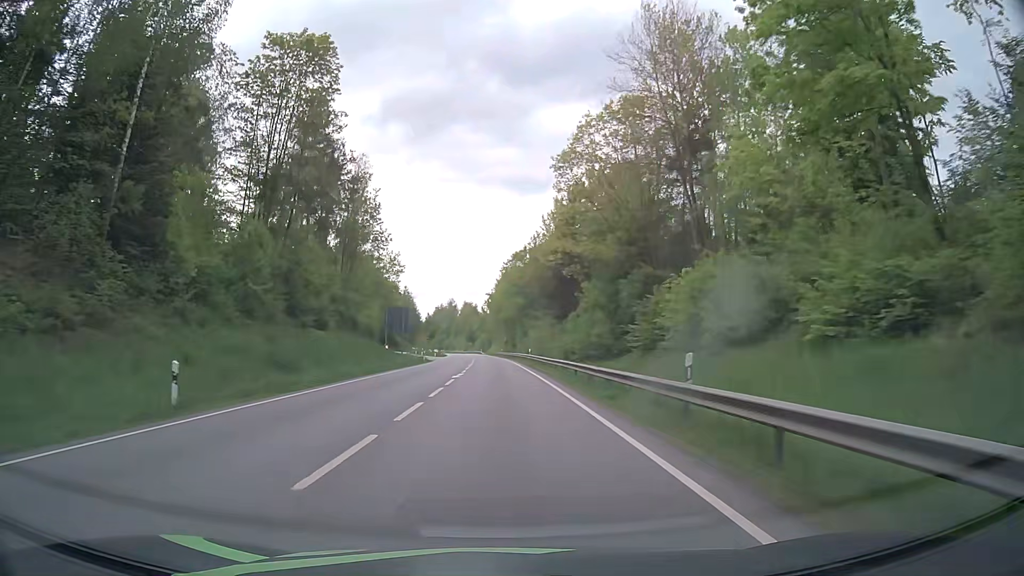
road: primary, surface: asphalt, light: Day
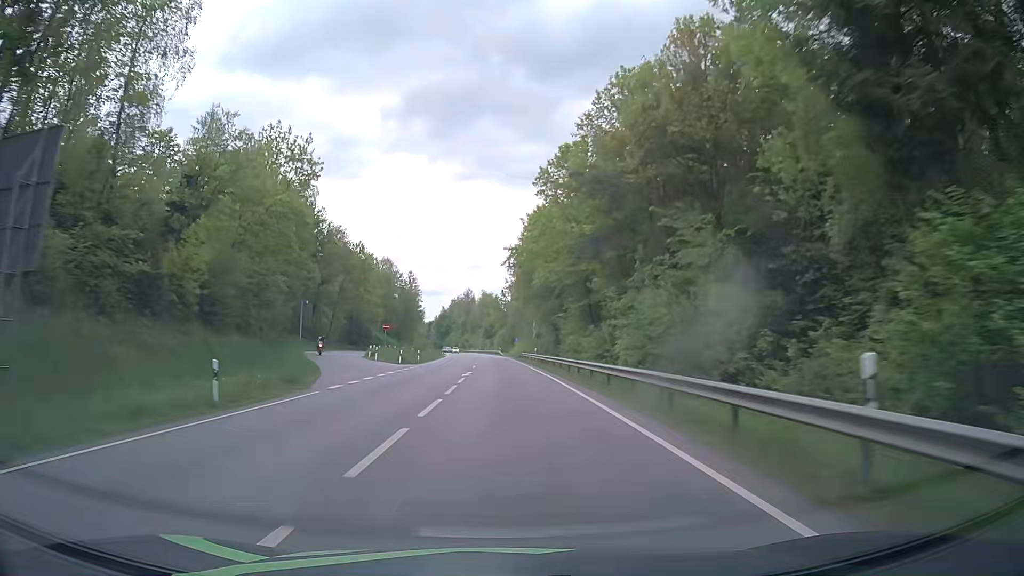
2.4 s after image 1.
(-1.2, +53.8) m; -2°
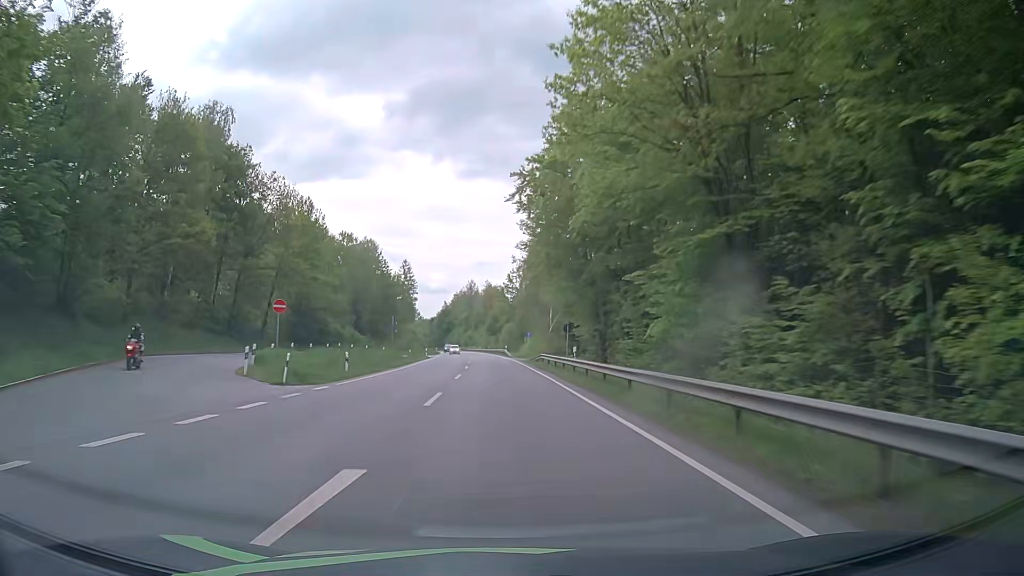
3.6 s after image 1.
(-0.3, +28.5) m; -1°
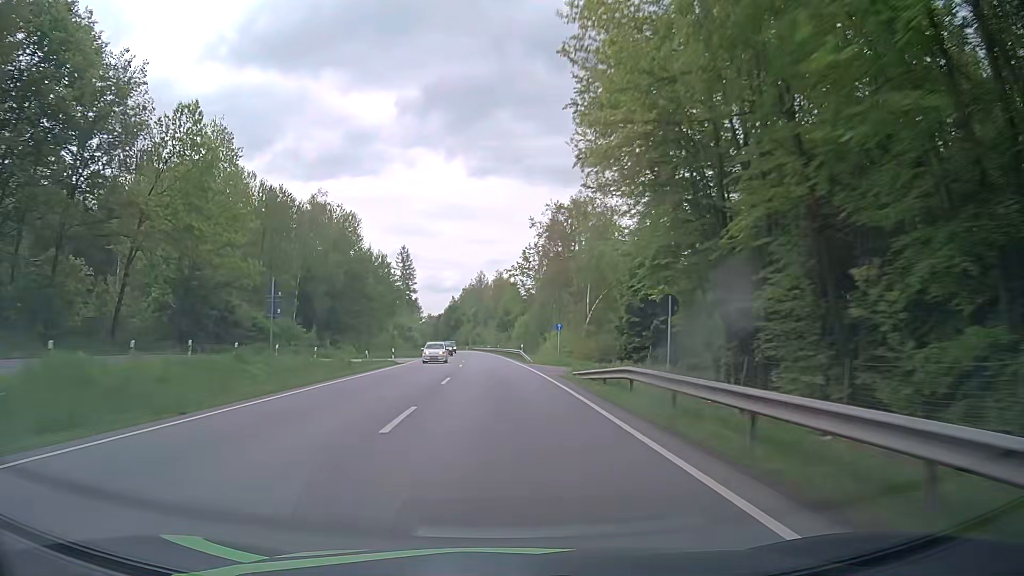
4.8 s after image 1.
(-0.1, +29.1) m; -1°
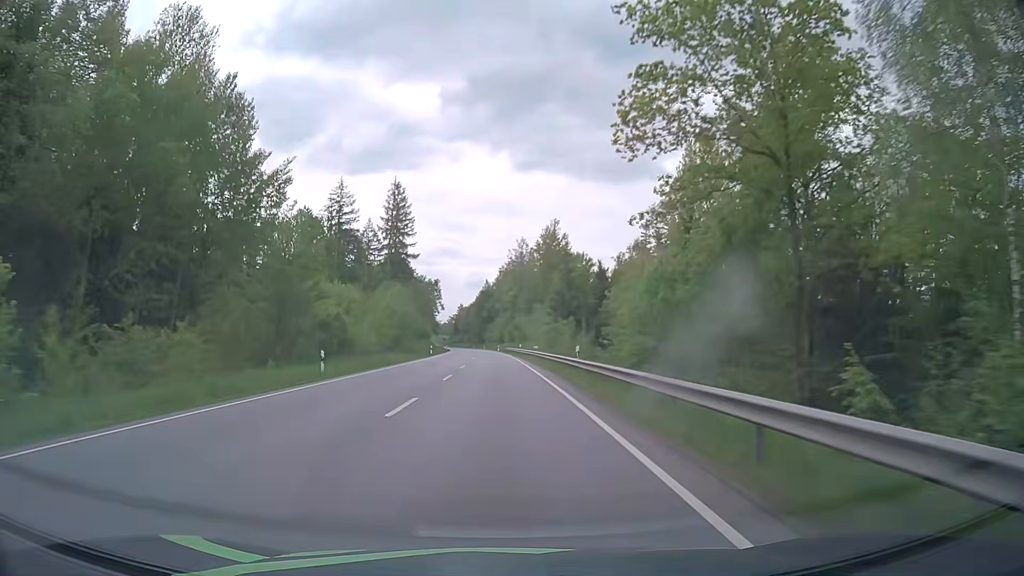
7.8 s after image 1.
(-1.8, +74.4) m; -3°
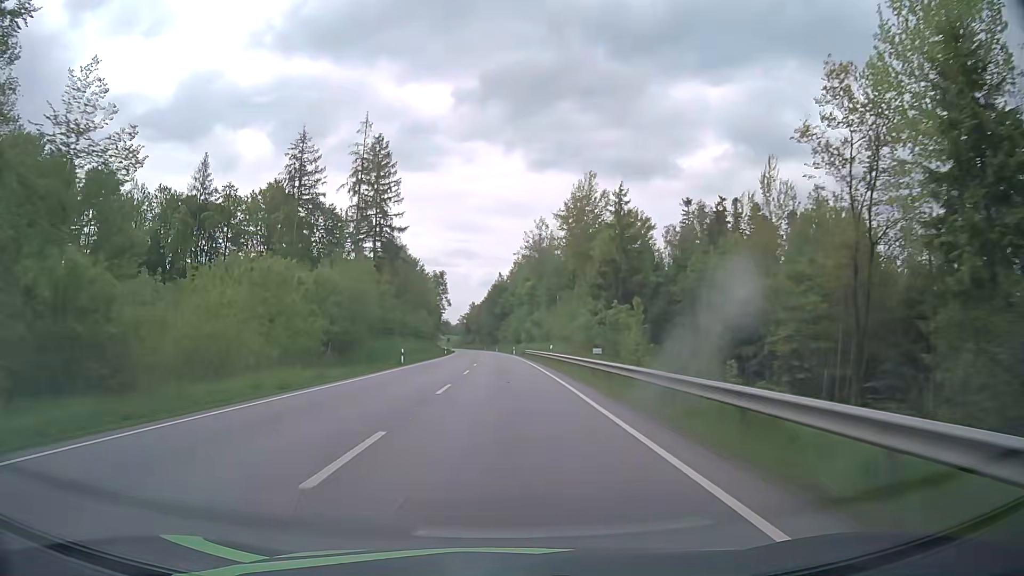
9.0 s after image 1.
(-0.2, +30.2) m; -1°
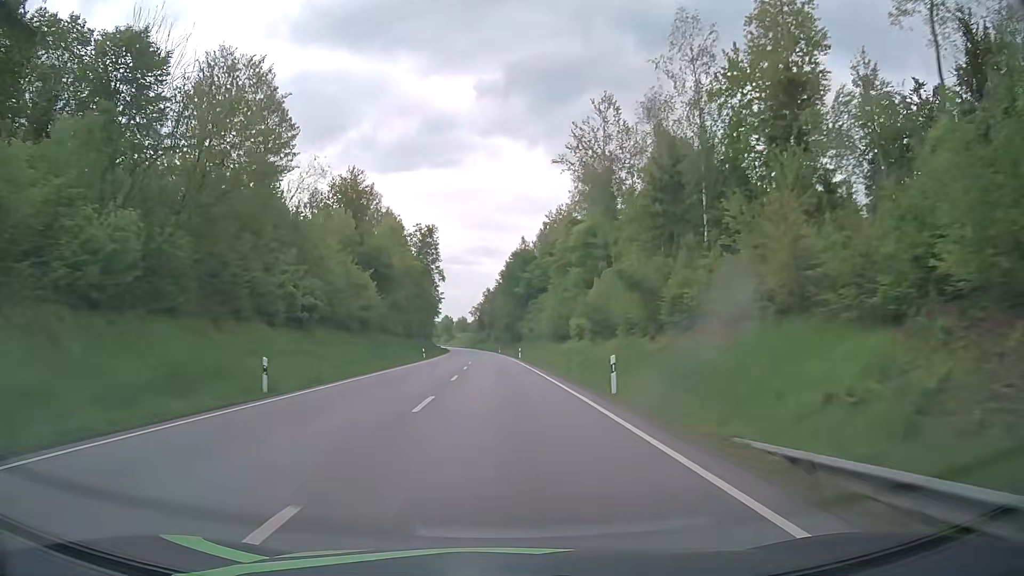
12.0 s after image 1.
(-1.2, +76.7) m; -2°
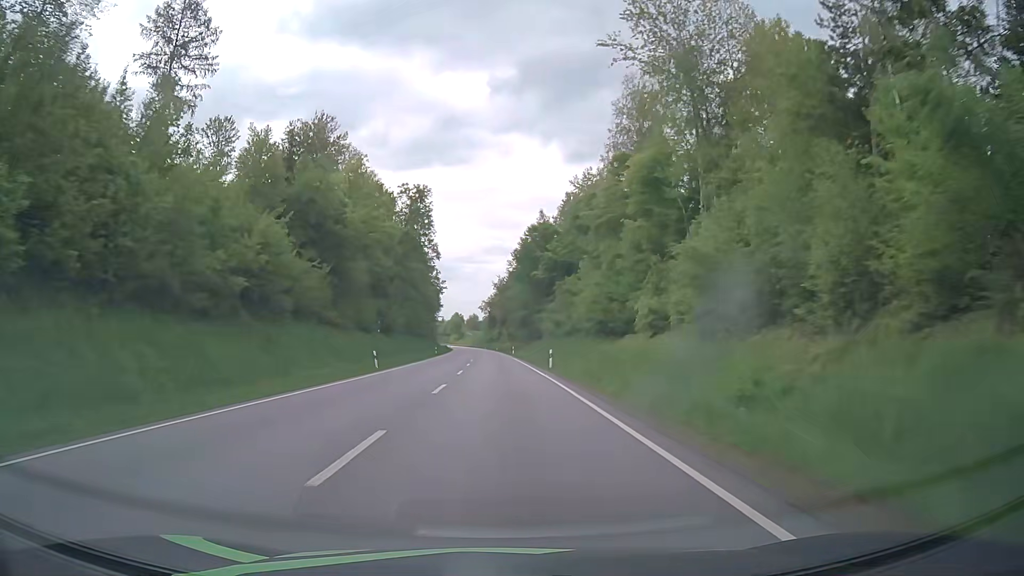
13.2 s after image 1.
(-0.4, +31.1) m; -1°
(0, +10) (0, +20) (0, +30) (-1, +40) (-1, +50) (-1, +60) (-1, +70) (-2, +80) (-2, +90) (-3, +100) m
